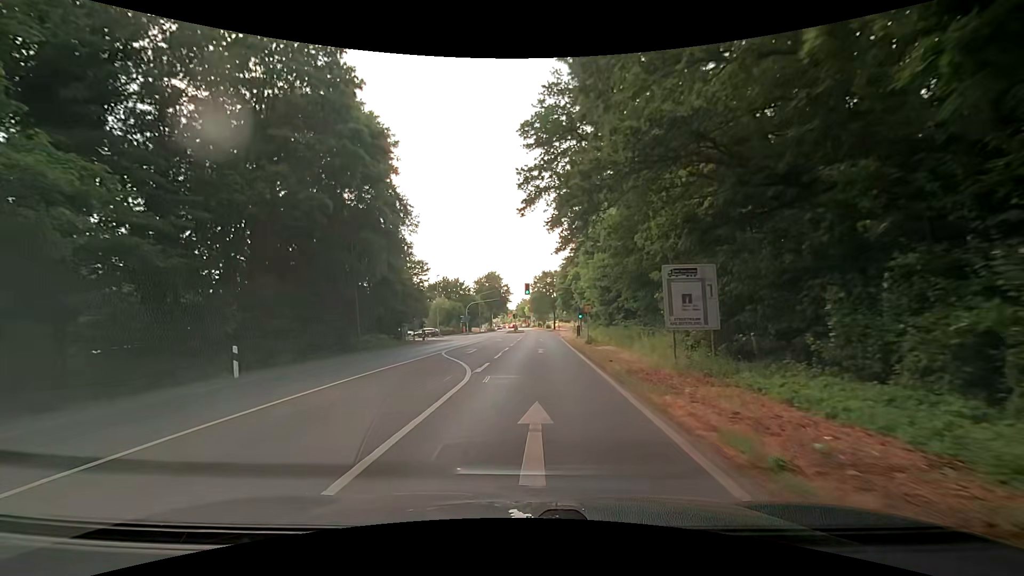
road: secondary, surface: asphalt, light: Day
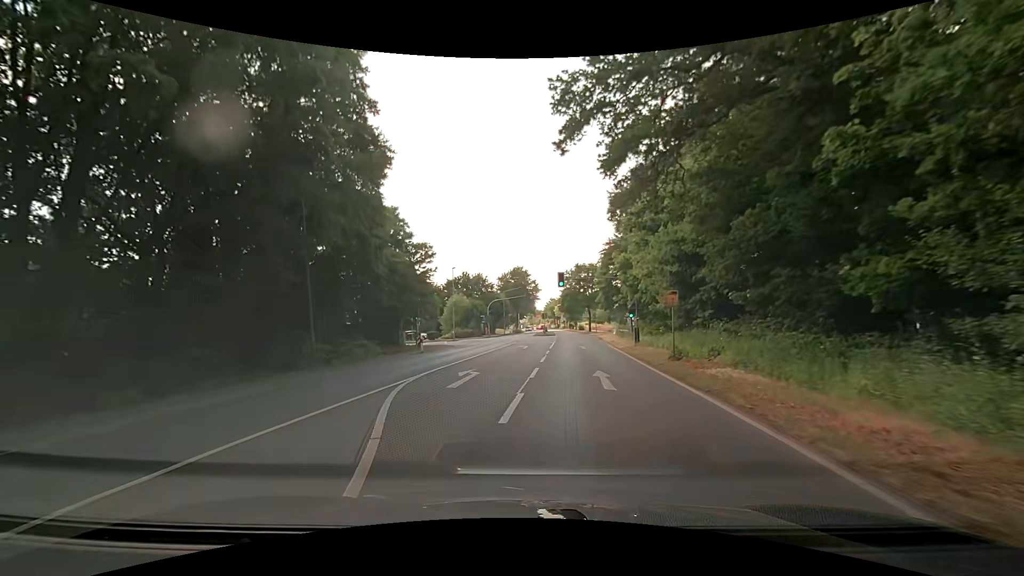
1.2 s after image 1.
(-0.2, +13.1) m; -2°
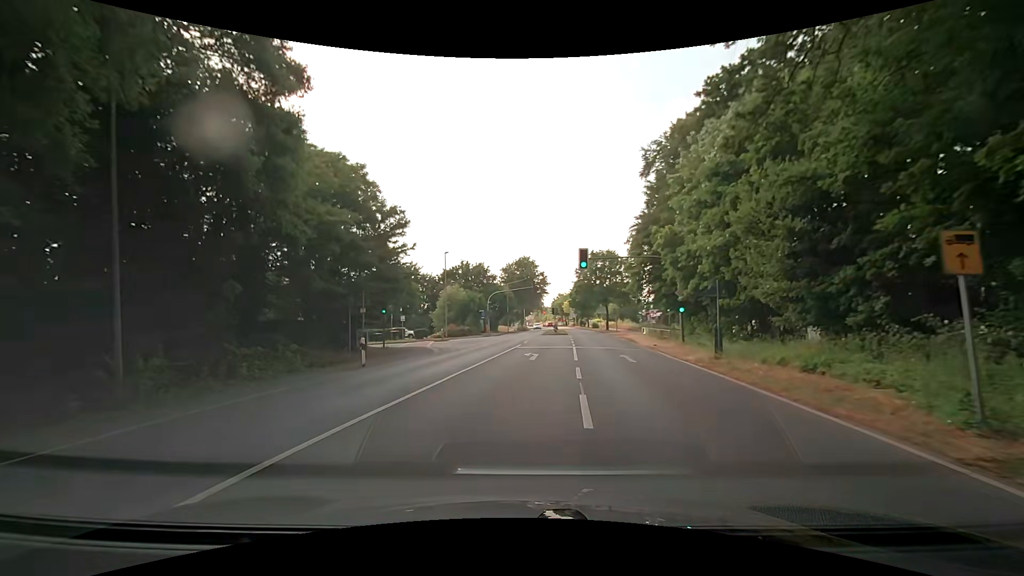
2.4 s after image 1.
(-0.2, +12.2) m; -1°
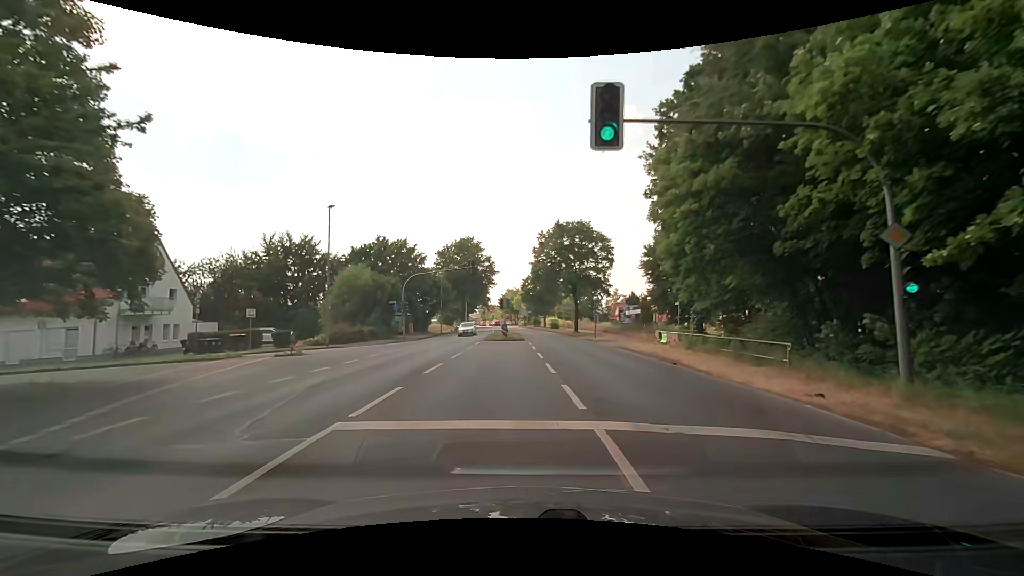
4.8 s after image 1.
(+0.7, +22.2) m; +5°
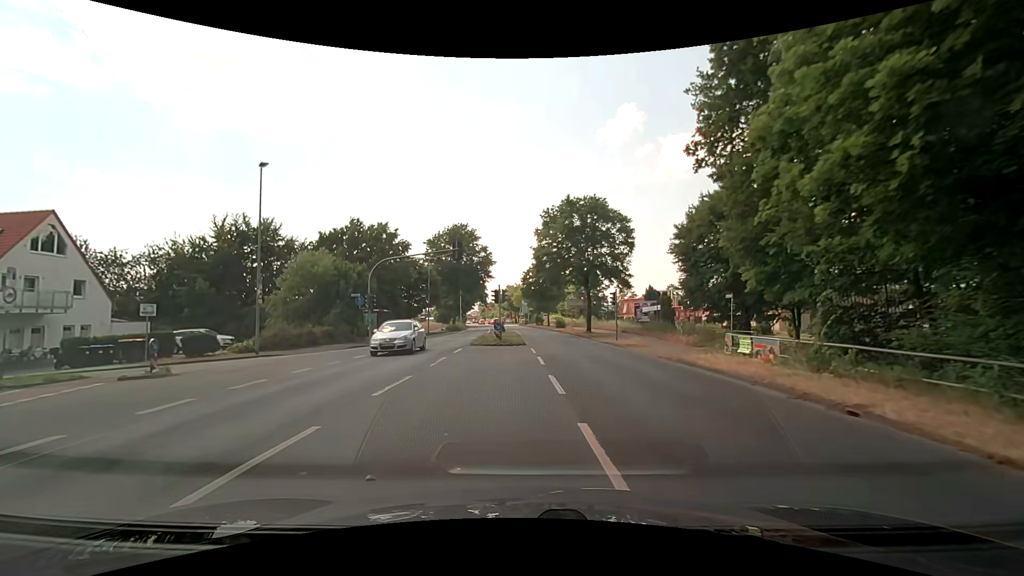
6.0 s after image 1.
(+0.1, +9.6) m; +1°
